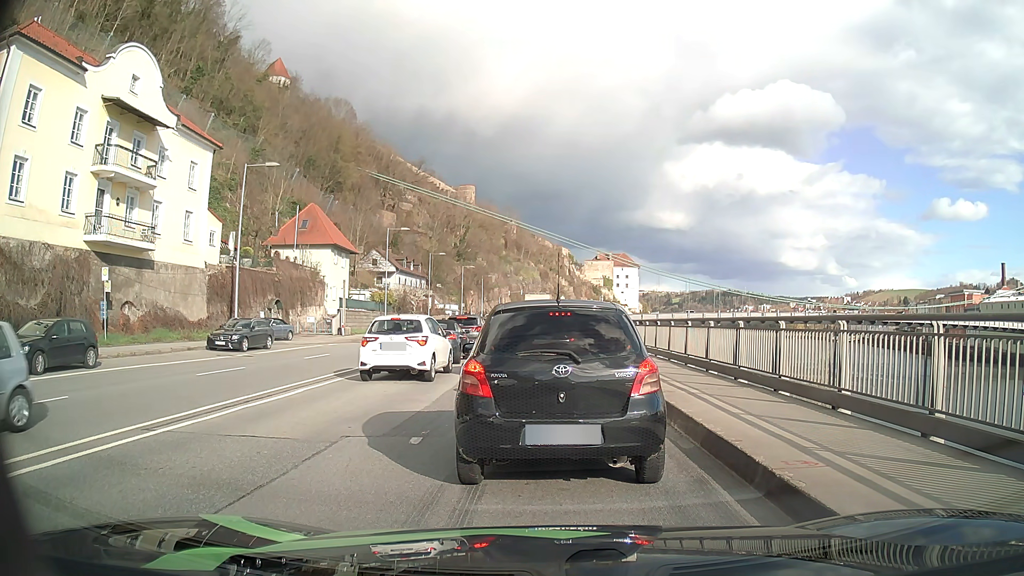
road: primary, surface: asphalt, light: Day
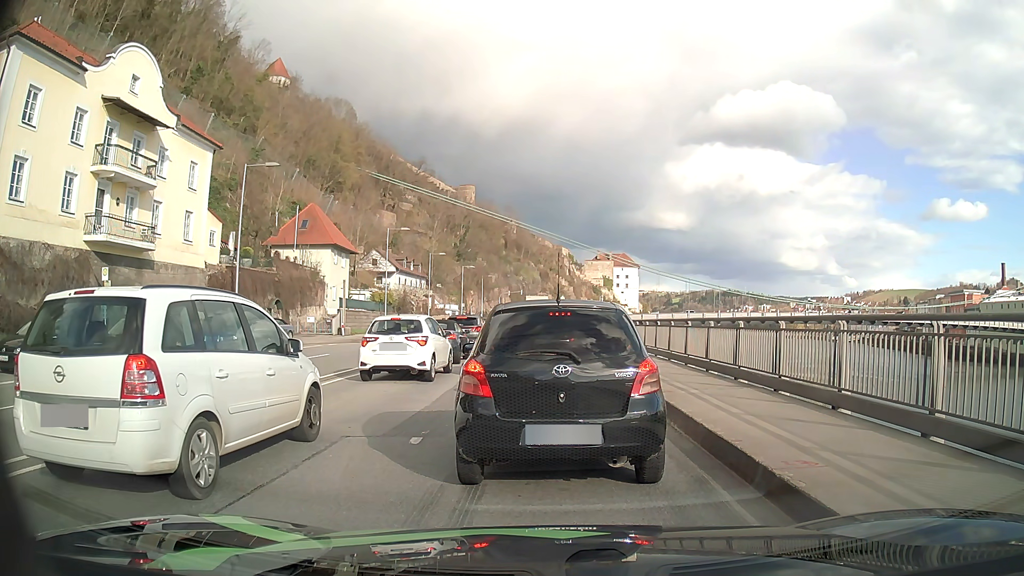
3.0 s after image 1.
(0.0, 0.0) m; 0°
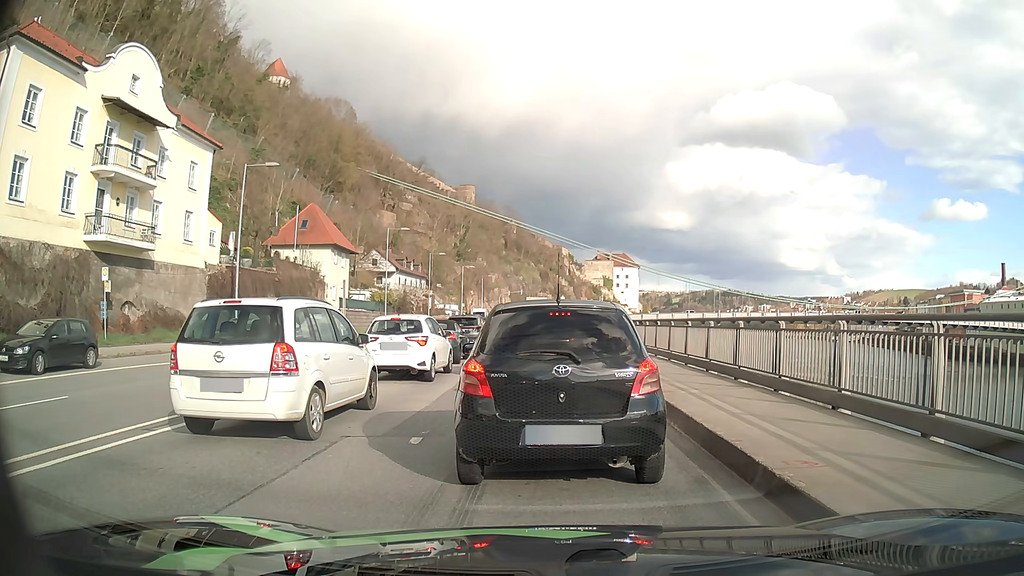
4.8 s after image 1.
(0.0, 0.0) m; 0°
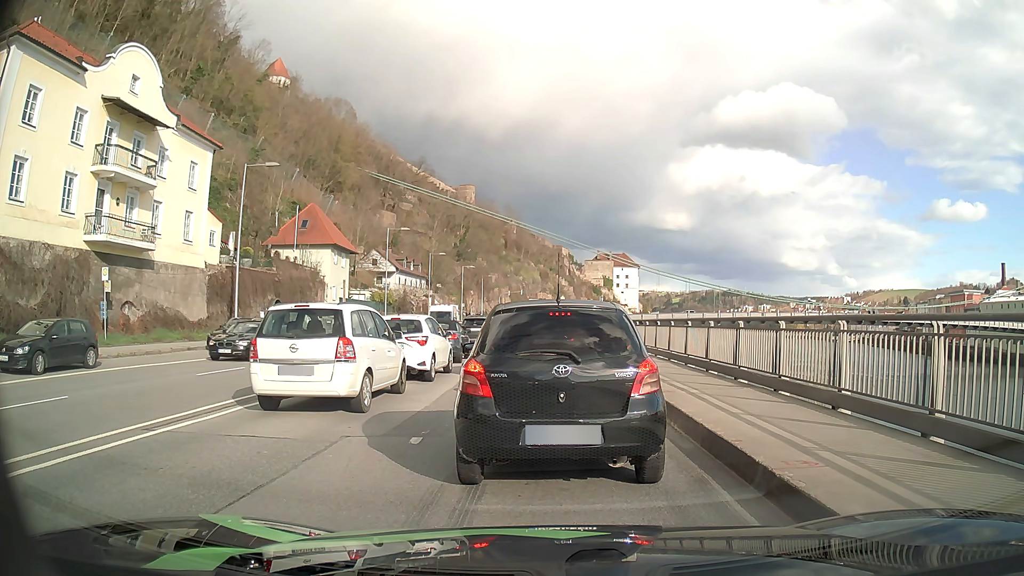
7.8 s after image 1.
(0.0, 0.0) m; 0°
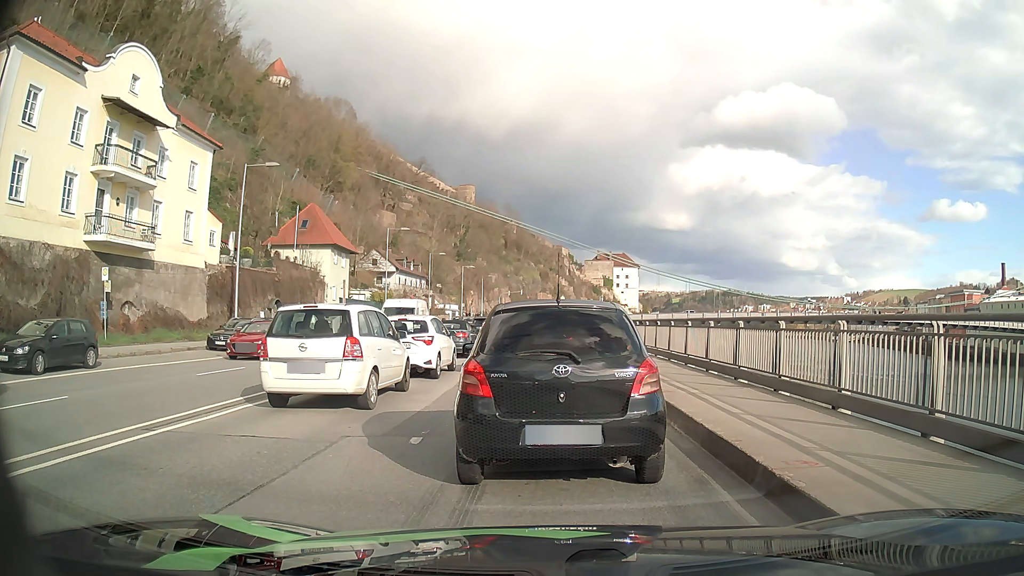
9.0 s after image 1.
(0.0, 0.0) m; 0°
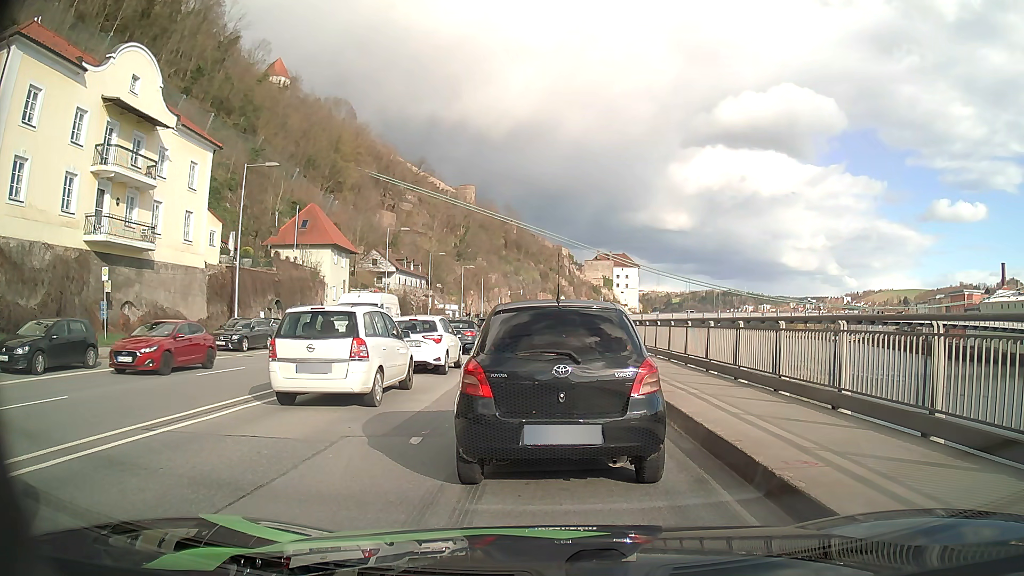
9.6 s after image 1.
(0.0, 0.0) m; 0°
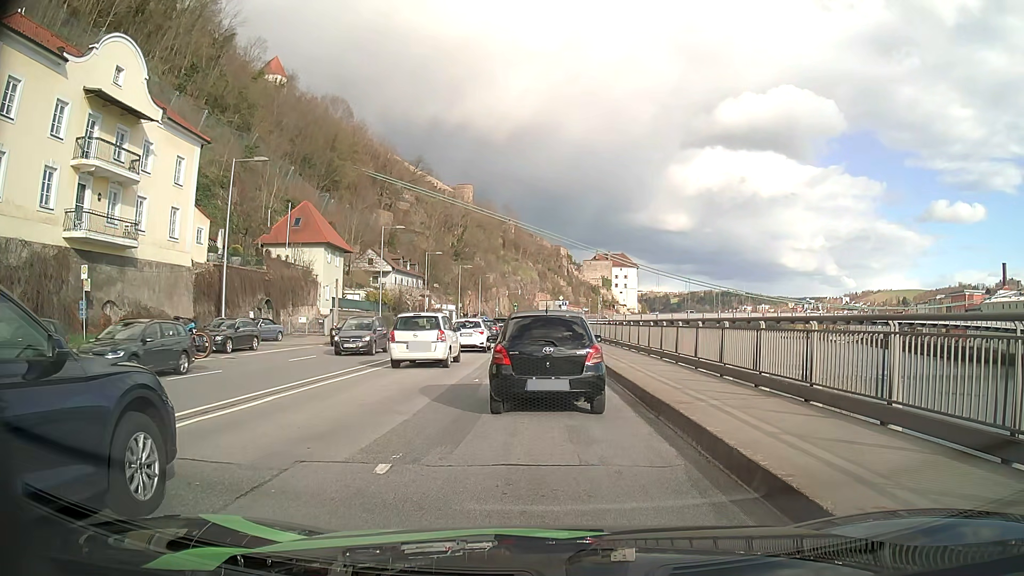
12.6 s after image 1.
(0.0, +1.6) m; +1°
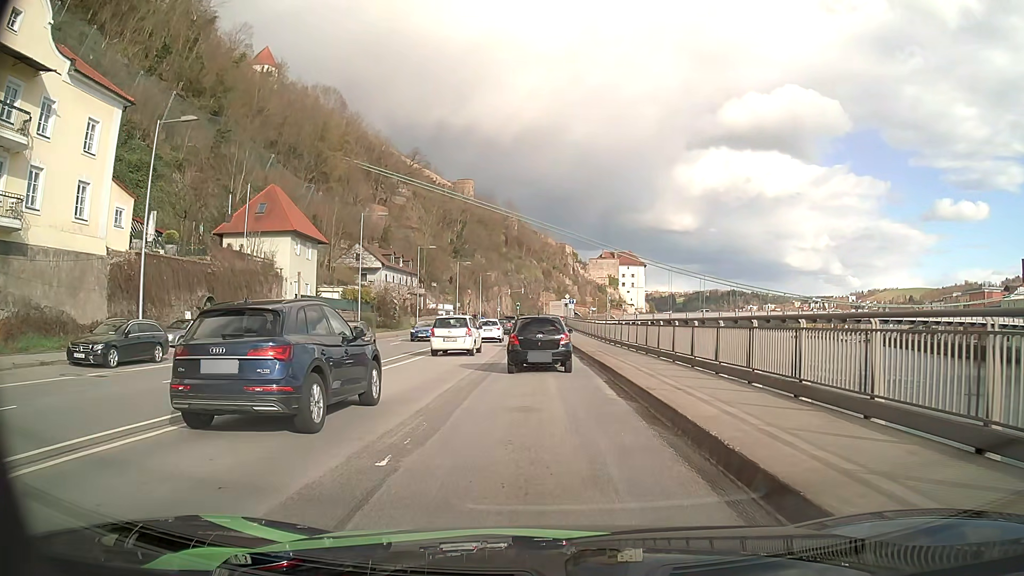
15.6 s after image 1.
(+0.1, +9.5) m; 0°
(0, +10) (0, +20) (0, +30) (0, +40) (0, +50) (-1, +60) (-1, +70) (-1, +80) (-1, +90) (-1, +100) m
